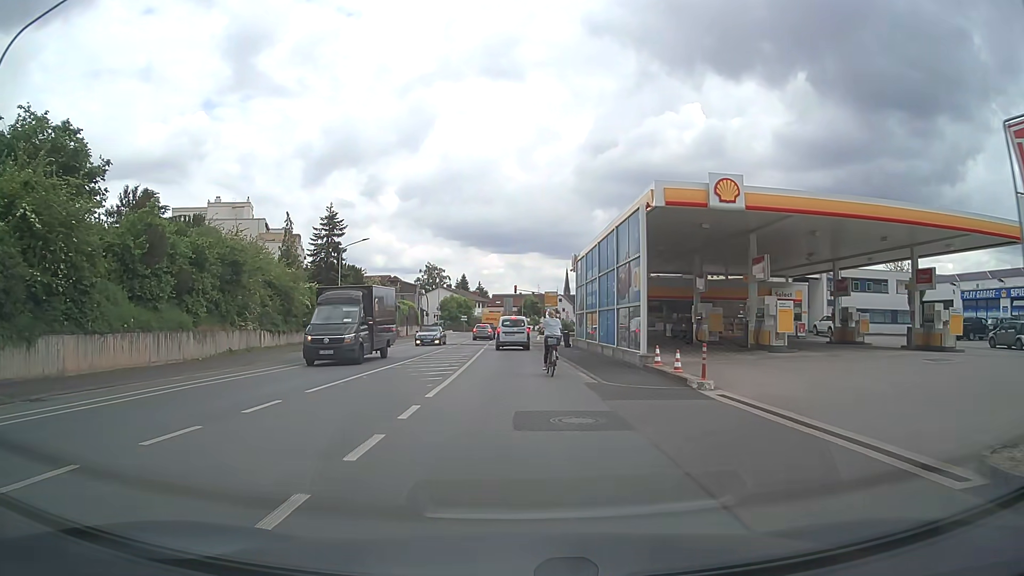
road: tertiary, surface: asphalt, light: Day
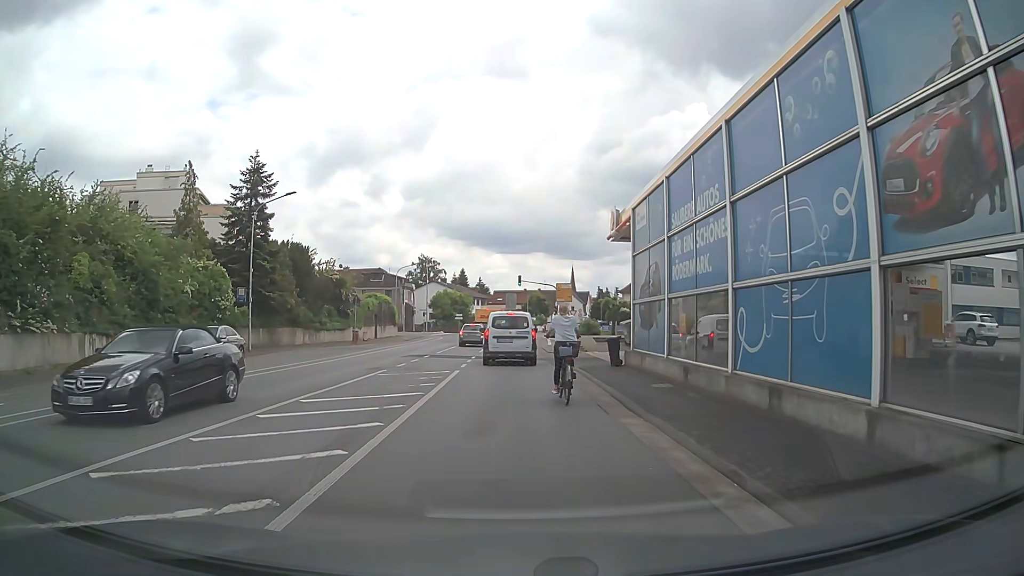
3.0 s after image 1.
(+0.1, +18.2) m; 0°
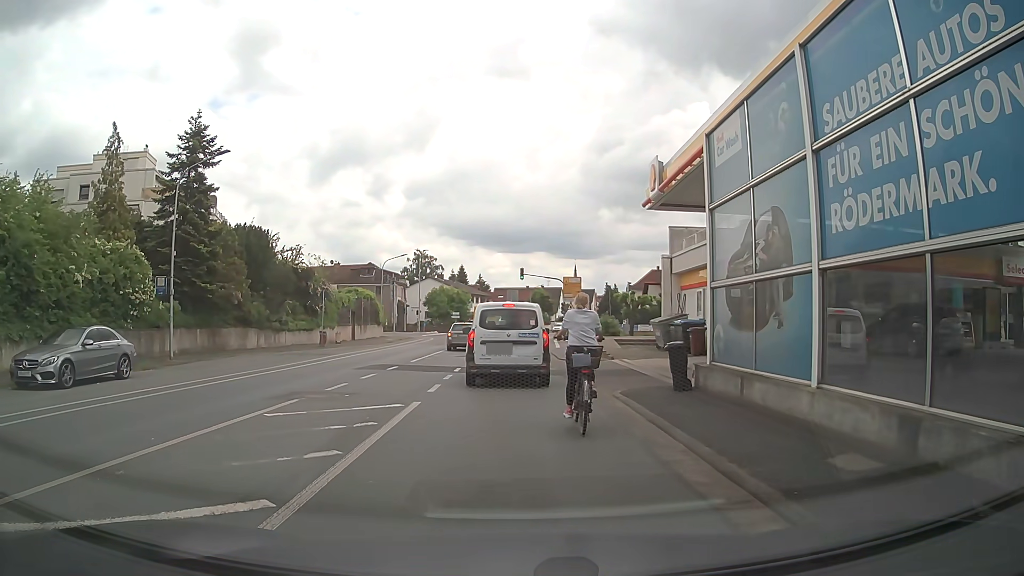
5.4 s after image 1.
(0.0, +8.1) m; +1°
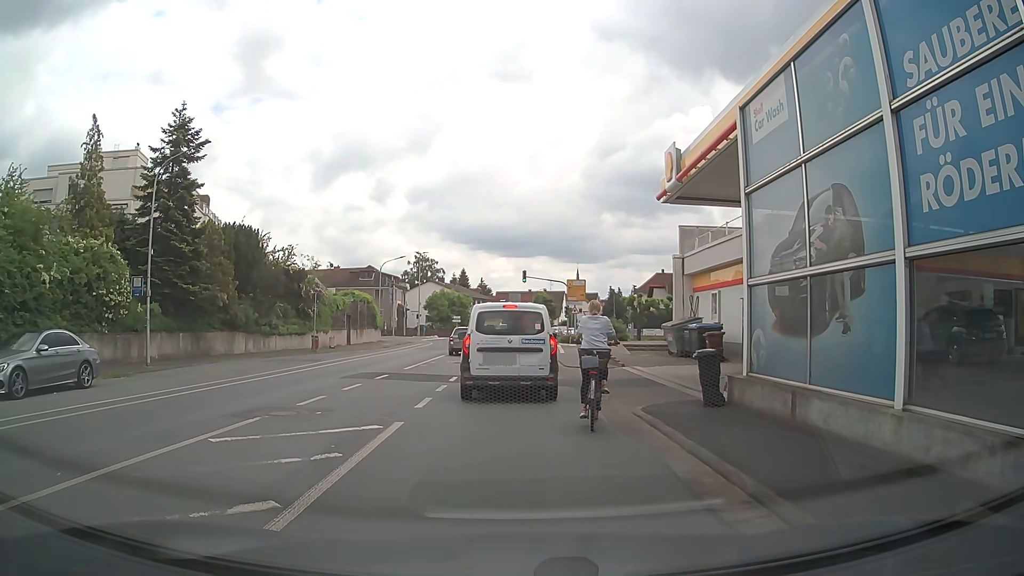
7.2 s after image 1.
(0.0, +1.9) m; -1°
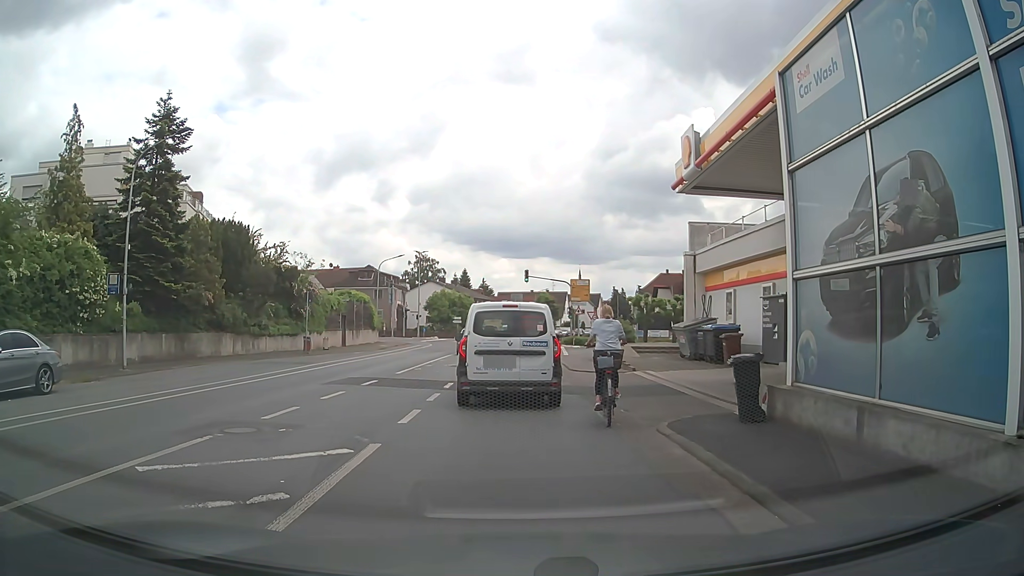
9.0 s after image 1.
(0.0, +1.9) m; 0°
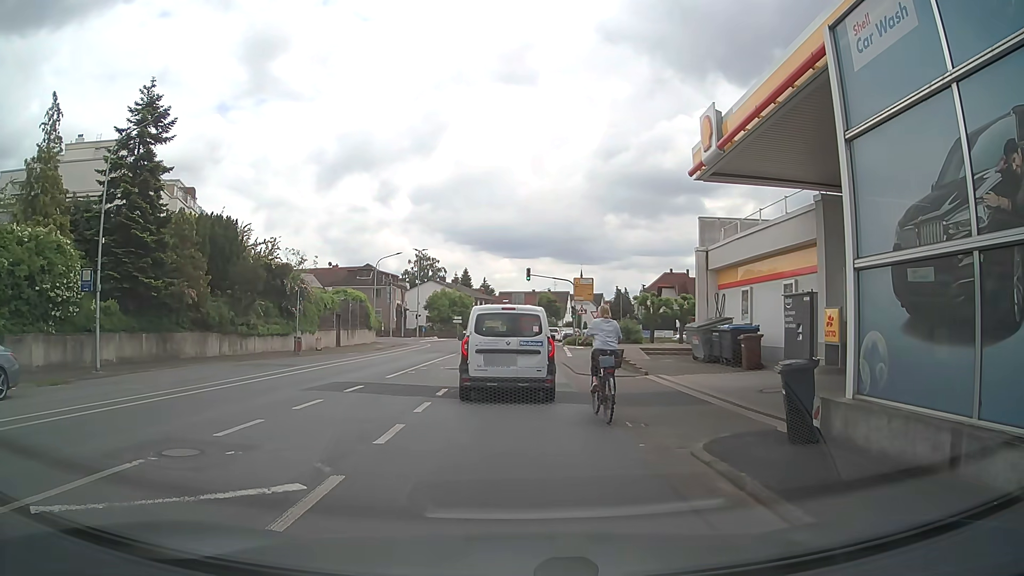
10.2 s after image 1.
(0.0, +1.8) m; +2°
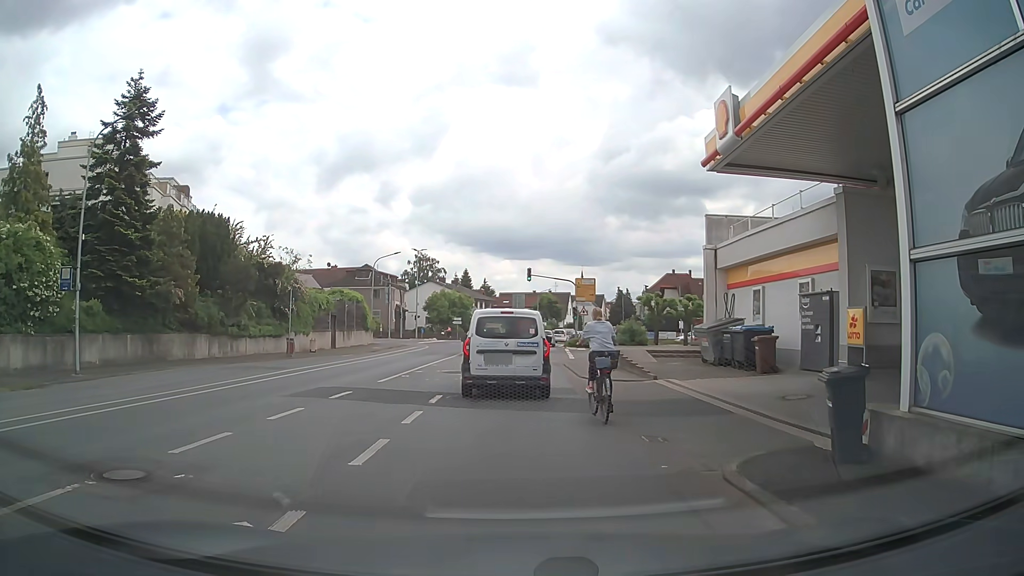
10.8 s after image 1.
(0.0, +1.3) m; -1°
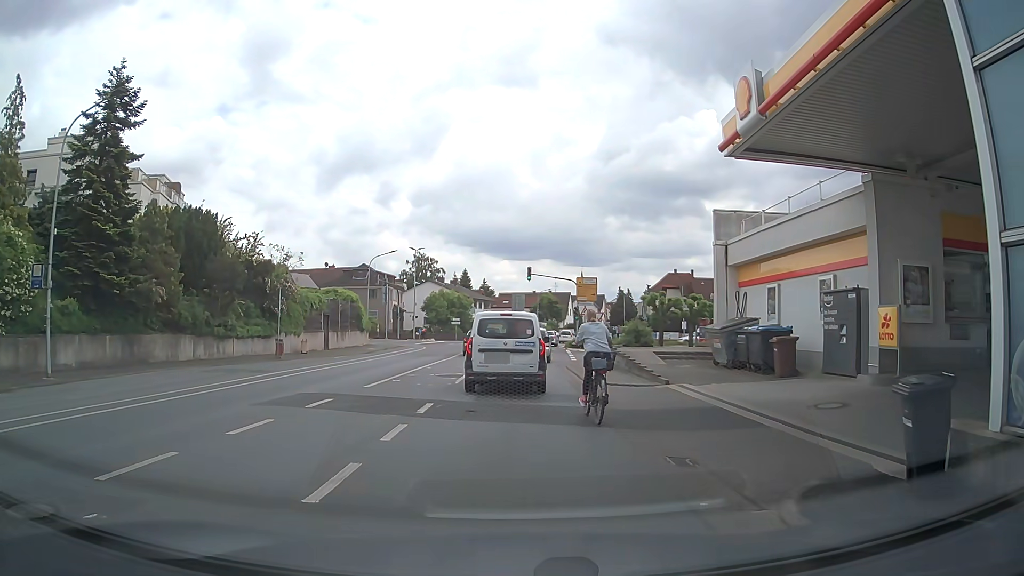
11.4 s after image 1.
(0.0, +1.6) m; -2°
